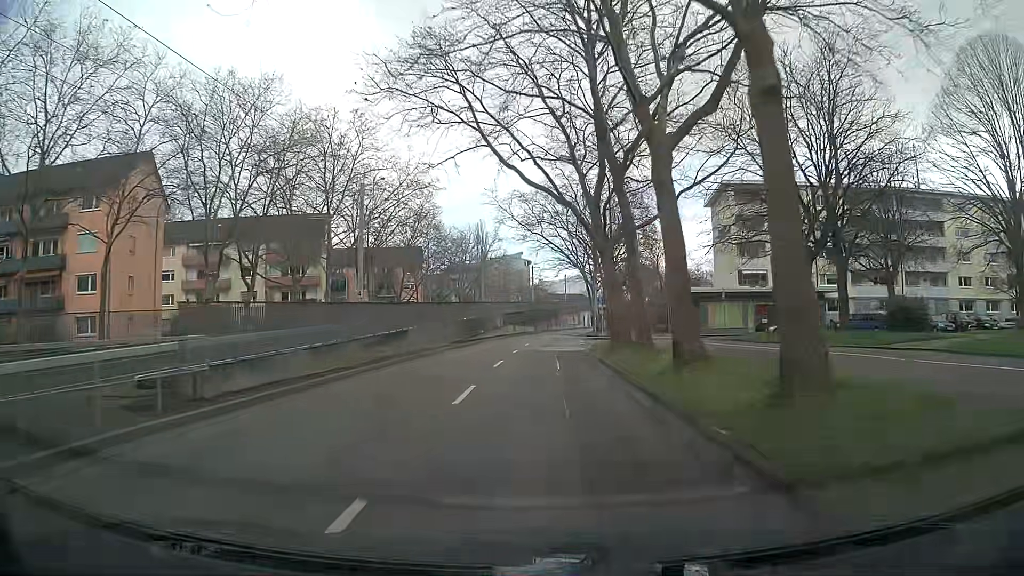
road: tertiary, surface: asphalt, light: Day
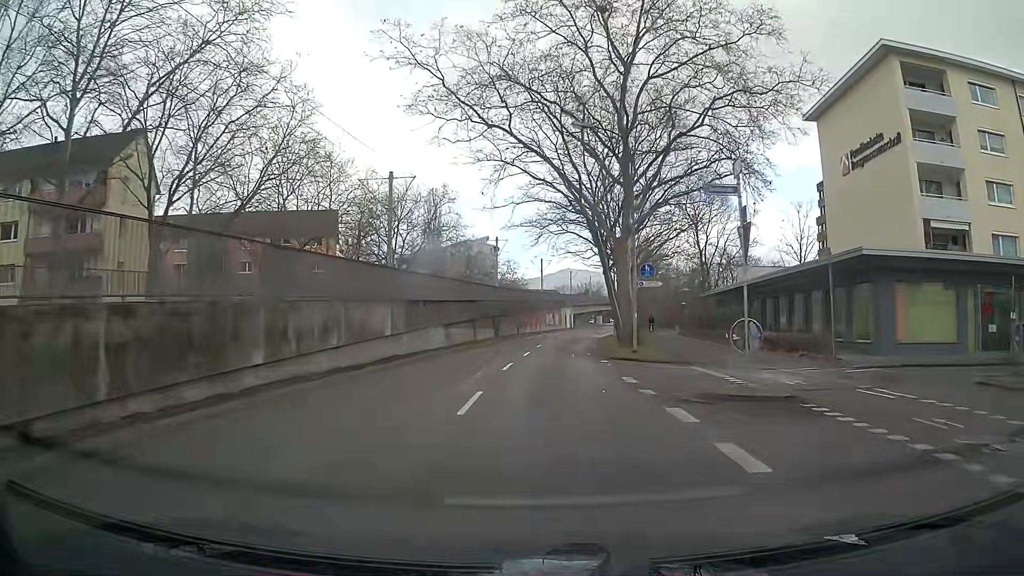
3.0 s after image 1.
(+0.5, +37.3) m; +3°
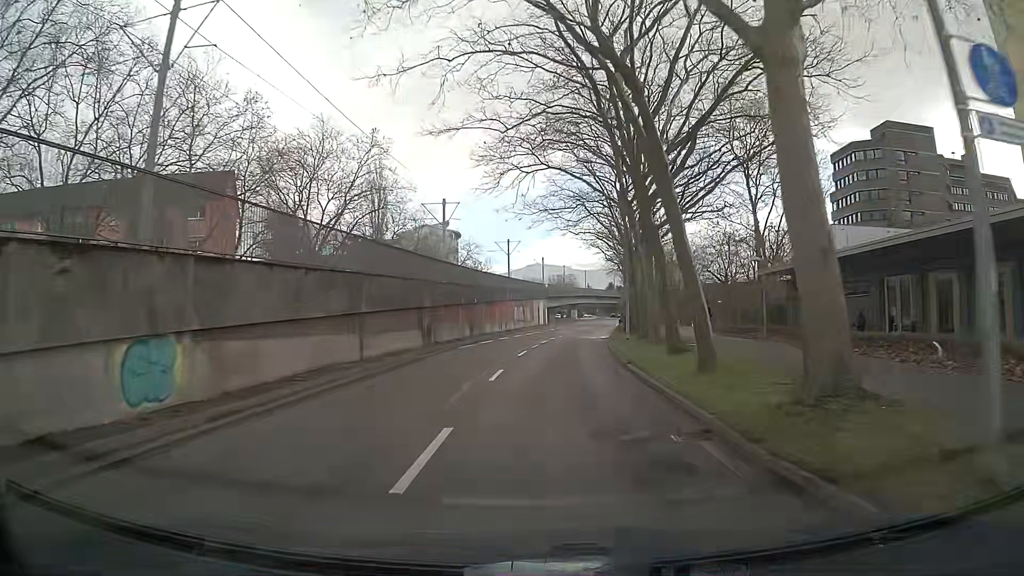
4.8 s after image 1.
(+0.5, +22.2) m; +3°
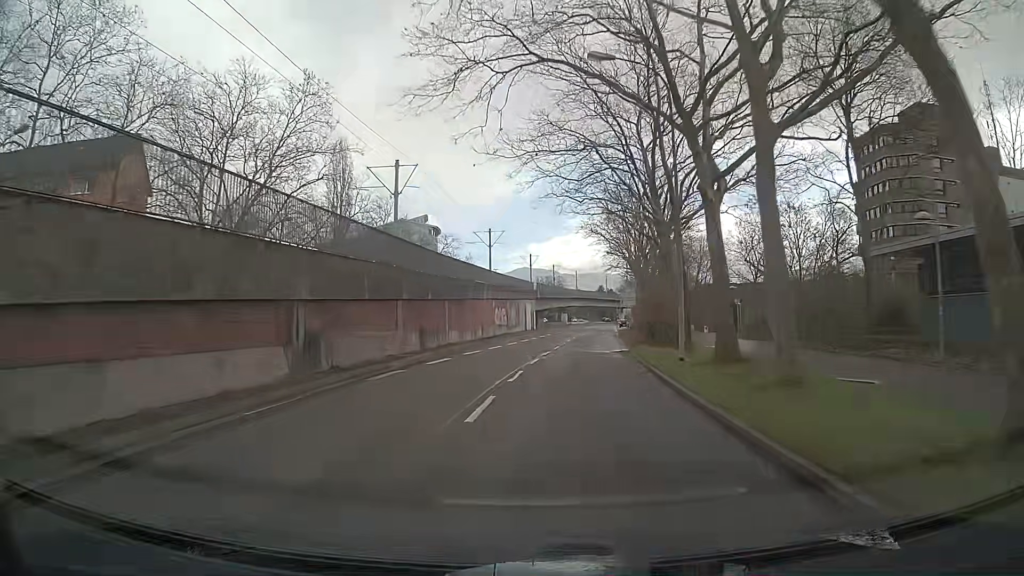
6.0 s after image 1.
(+0.1, +14.7) m; +1°
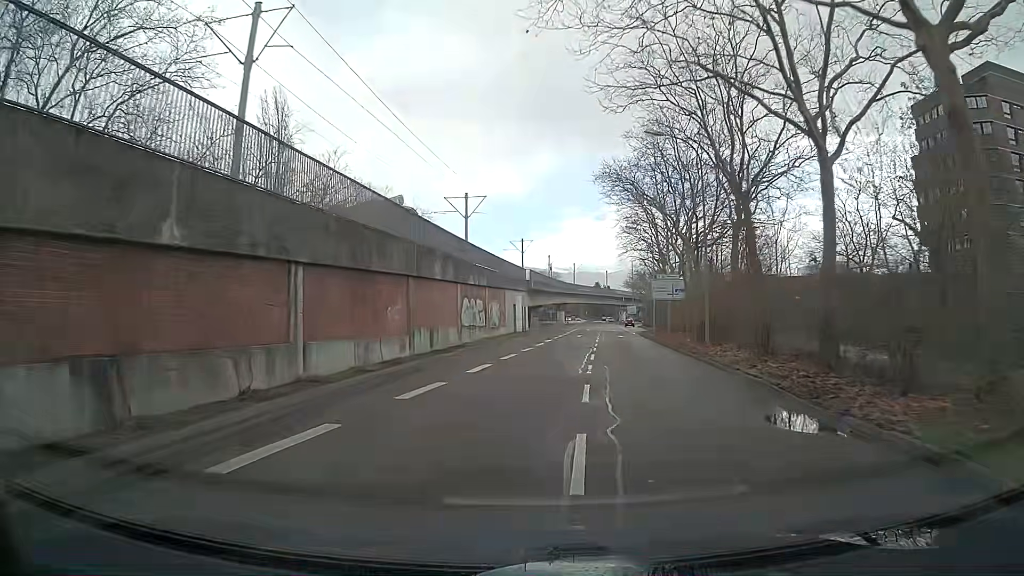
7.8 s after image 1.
(0.0, +21.5) m; +1°
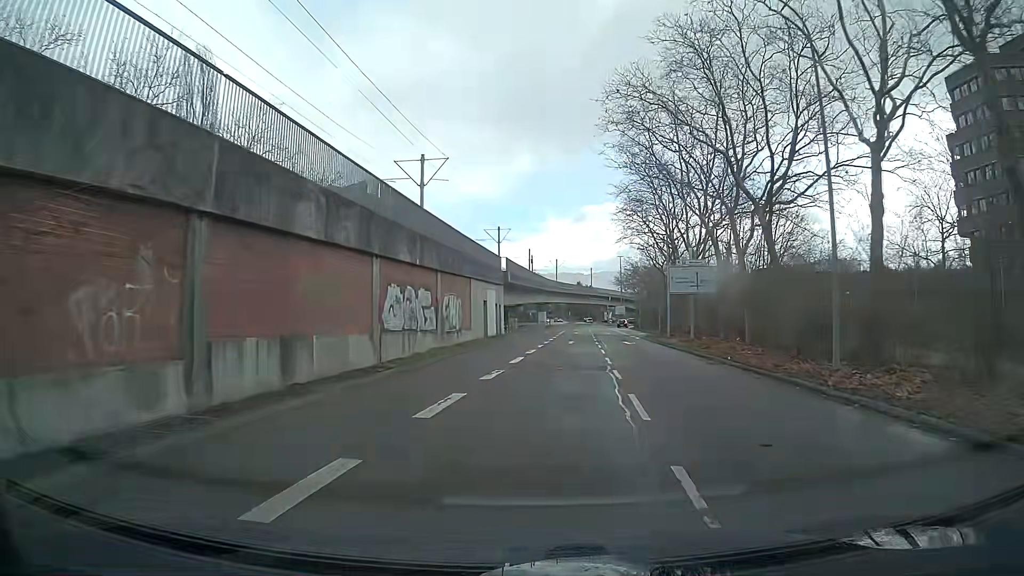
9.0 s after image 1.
(+0.2, +14.0) m; +2°
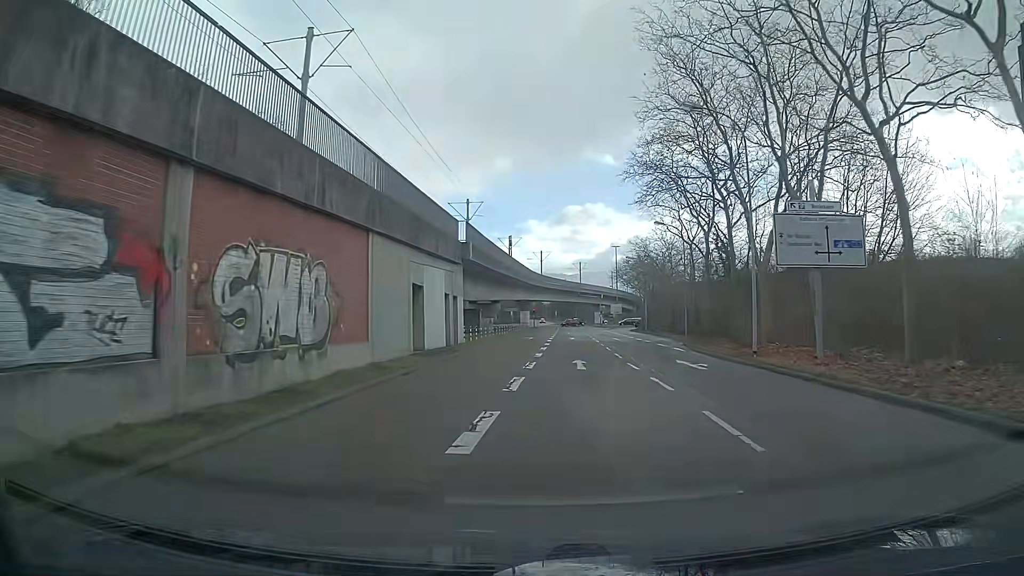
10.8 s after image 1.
(+0.2, +20.6) m; 0°
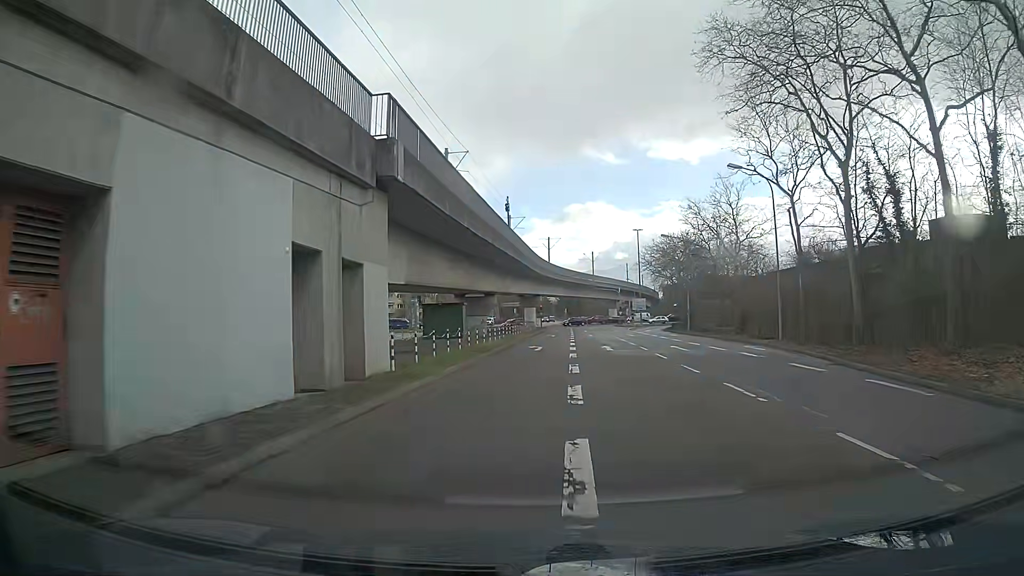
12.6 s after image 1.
(+0.1, +20.2) m; 0°
(0, +10) (0, +20) (0, +30) (+1, +40) (+1, +50) (+2, +60) (+2, +70) (+3, +80) (+3, +90) (+3, +100) m
